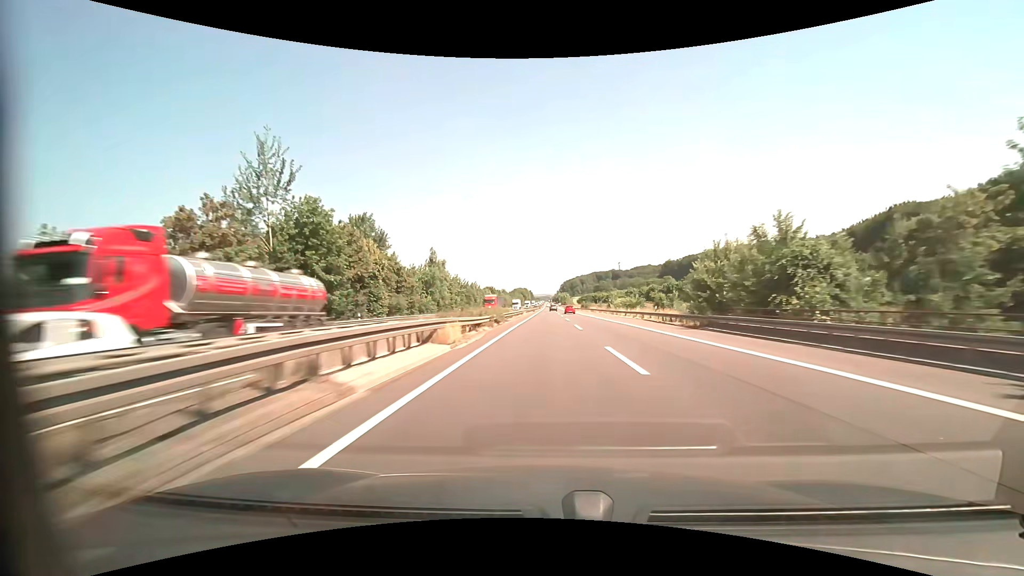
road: motorway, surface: asphalt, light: Day
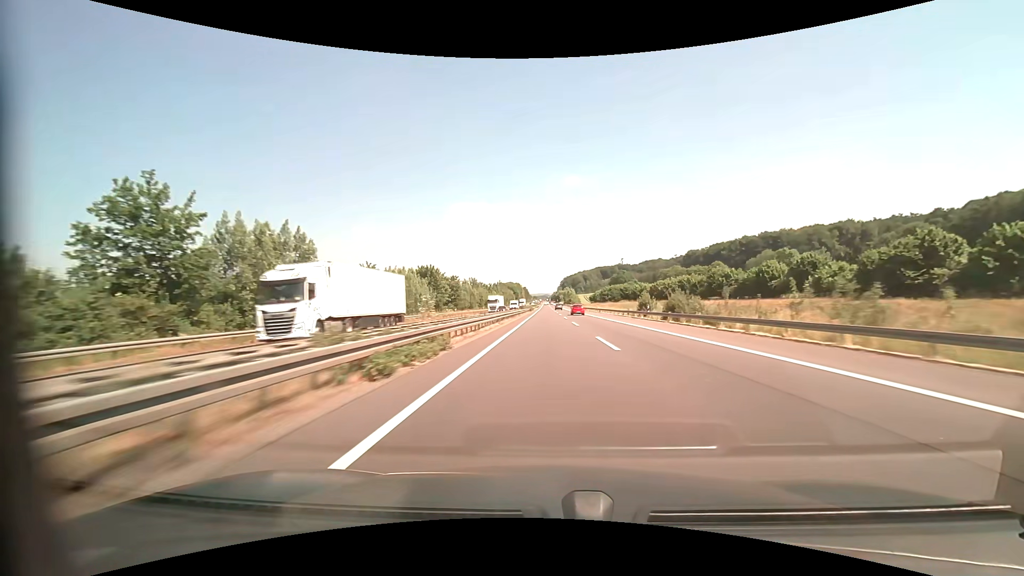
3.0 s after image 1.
(+0.2, +103.5) m; 0°
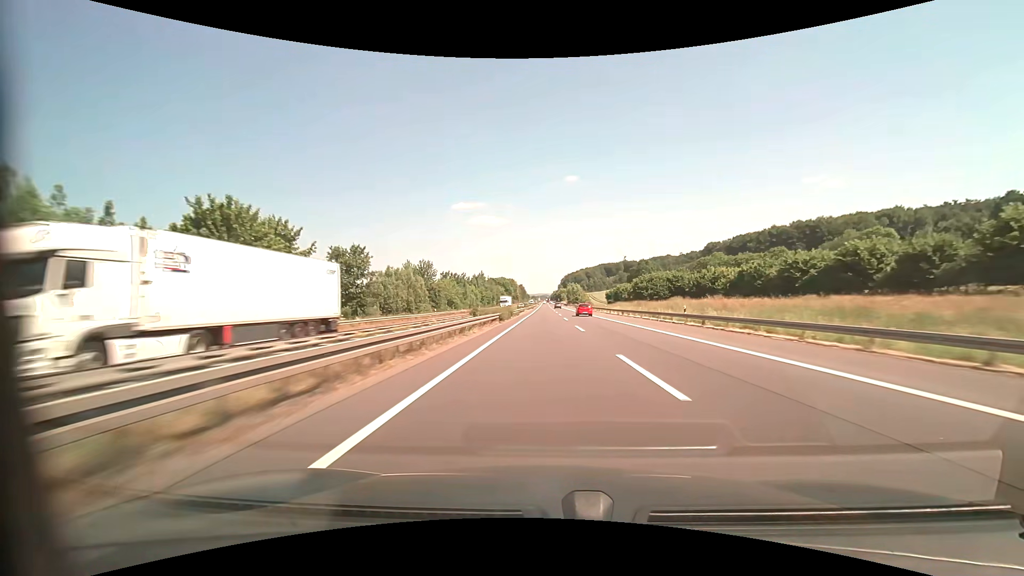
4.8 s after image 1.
(+0.1, +62.0) m; 0°
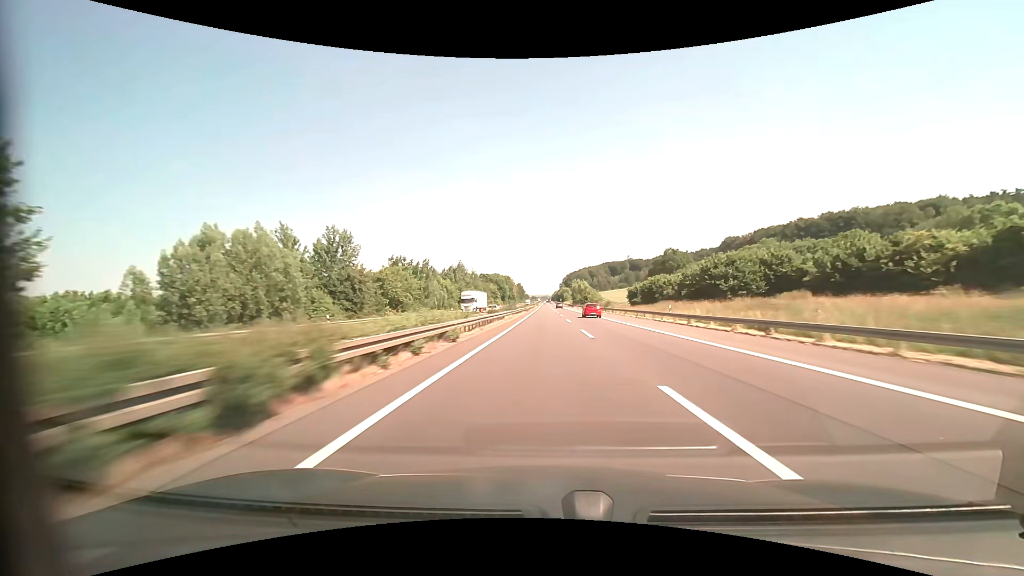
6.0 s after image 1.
(-0.1, +41.3) m; 0°
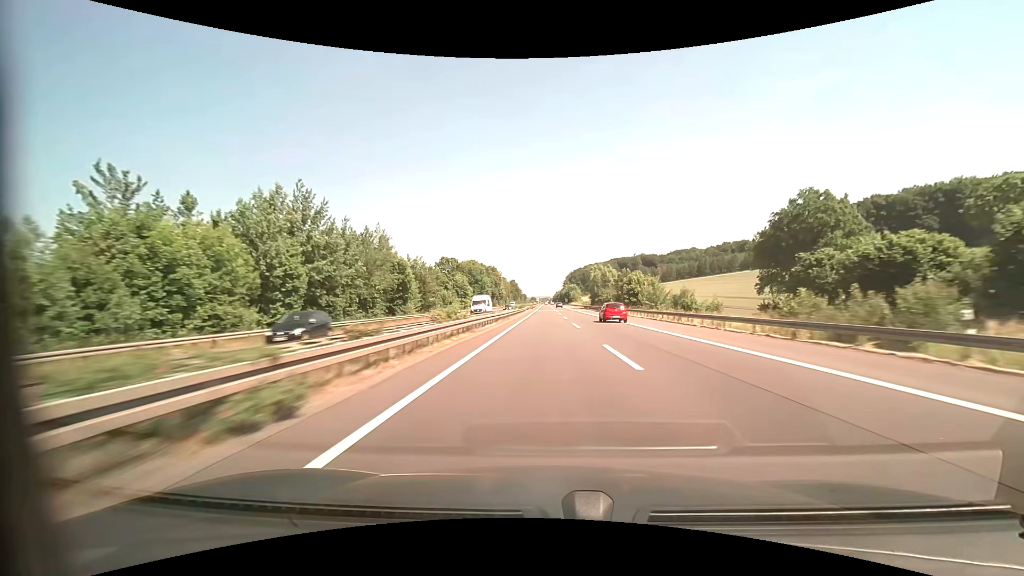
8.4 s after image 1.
(-0.1, +82.4) m; 0°
(0, +10) (0, +20) (0, +30) (0, +40) (0, +50) (0, +60) (0, +70) (0, +80) (0, +90) (0, +100) m
